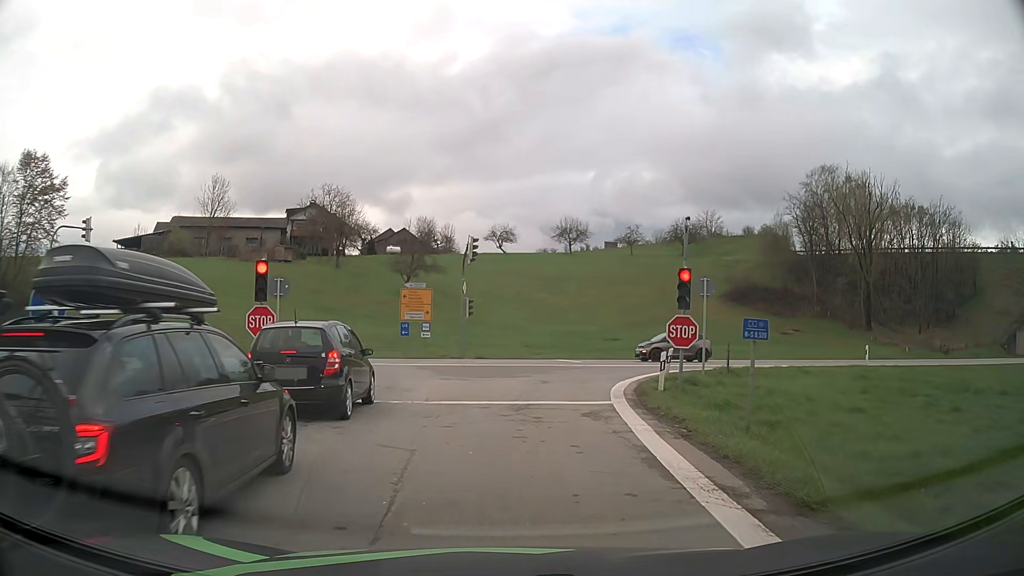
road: motorway_link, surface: asphalt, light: Day
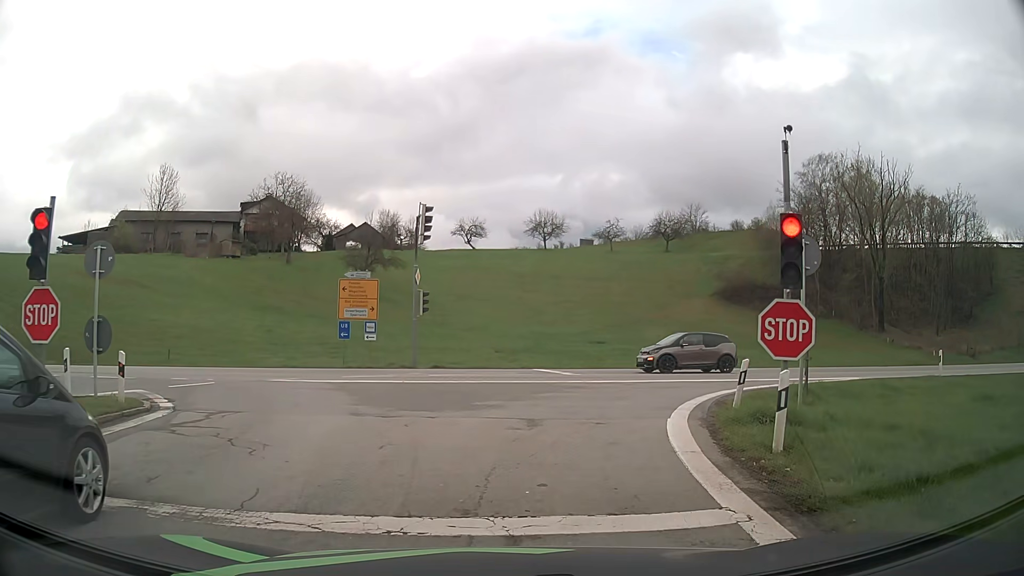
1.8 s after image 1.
(+0.1, +8.4) m; +1°
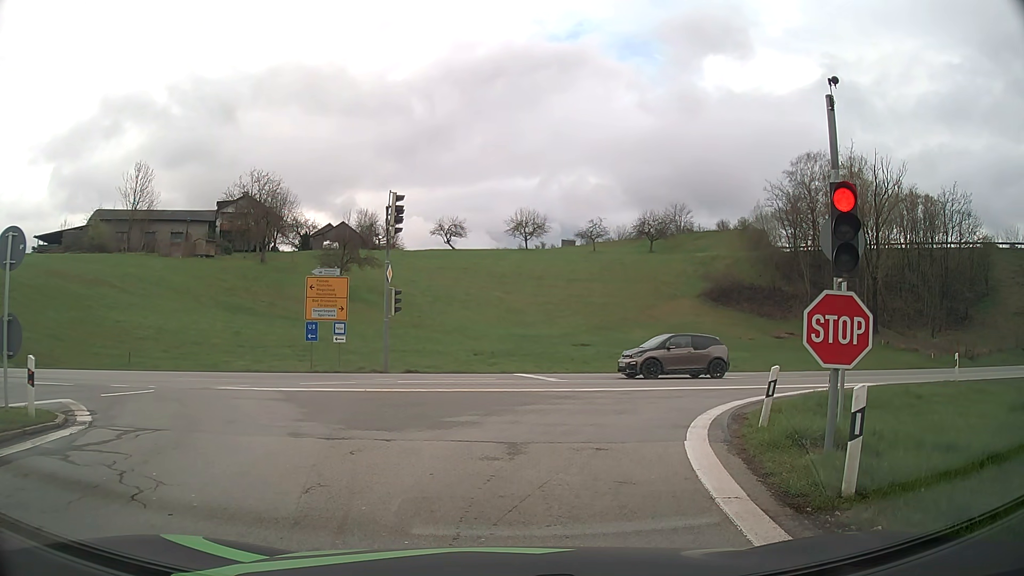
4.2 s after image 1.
(0.0, +2.1) m; 0°
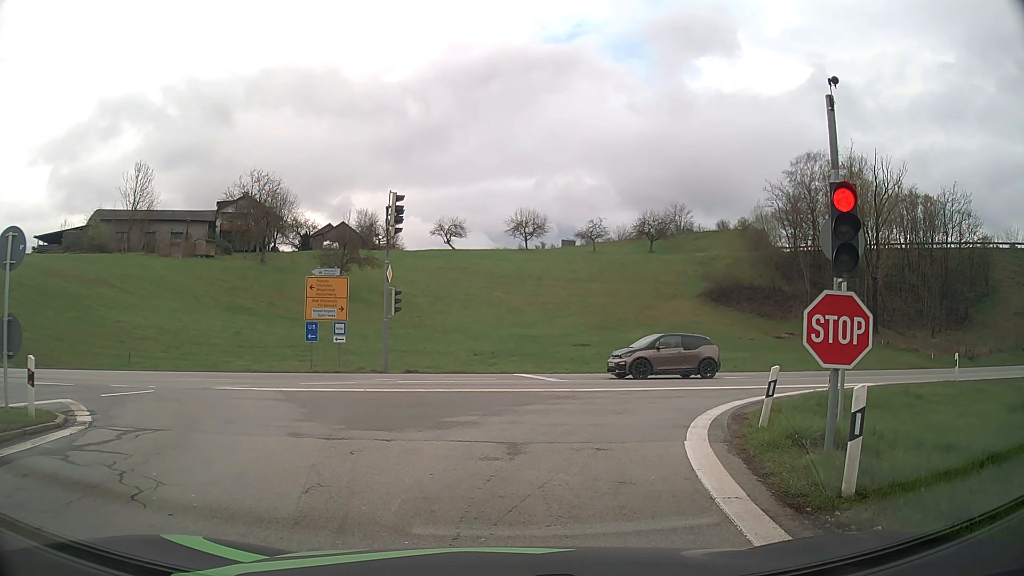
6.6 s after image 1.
(0.0, 0.0) m; 0°
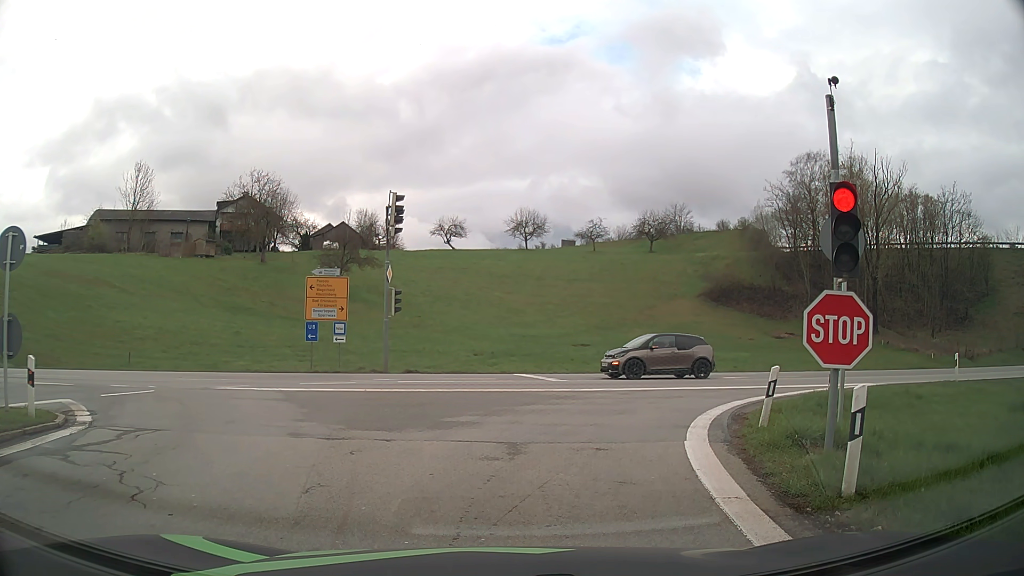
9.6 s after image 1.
(0.0, 0.0) m; 0°
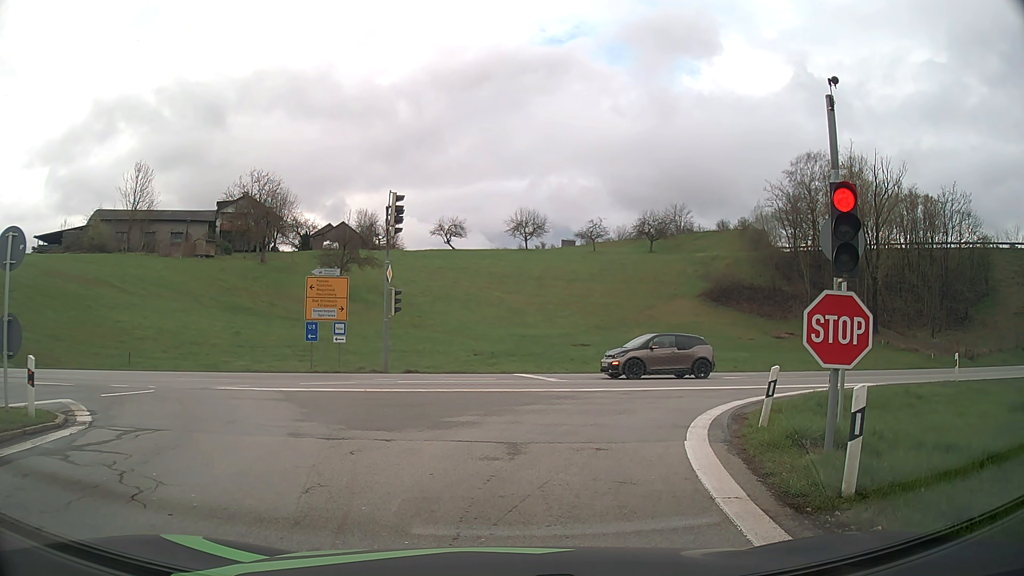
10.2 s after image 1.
(0.0, 0.0) m; 0°
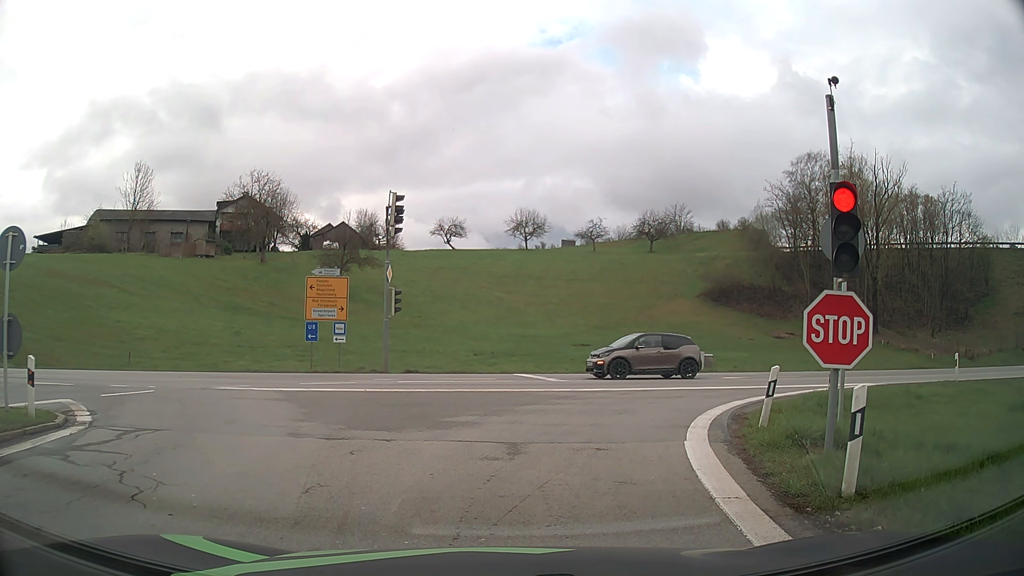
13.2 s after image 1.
(0.0, 0.0) m; 0°
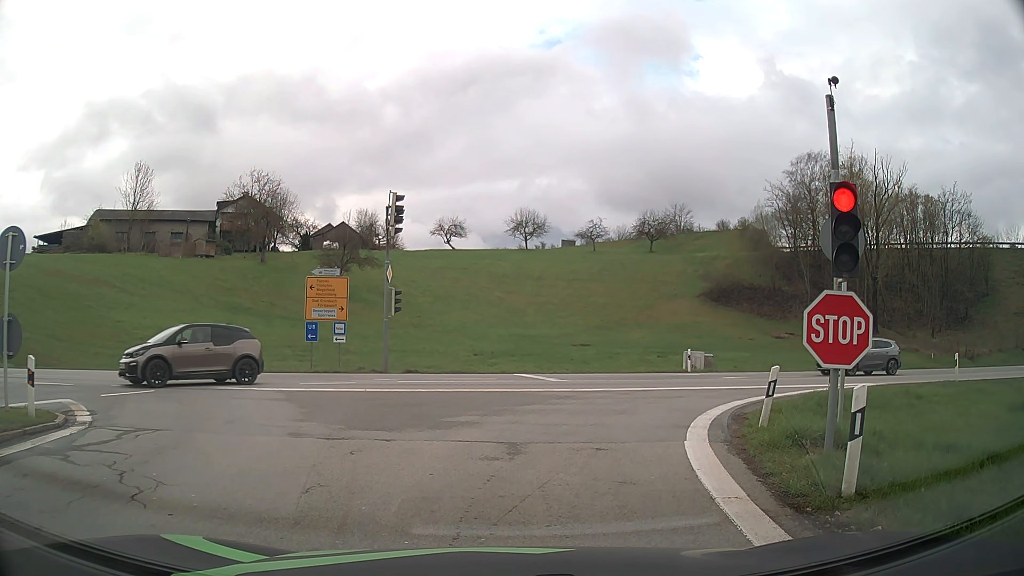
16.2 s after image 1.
(0.0, 0.0) m; 0°
(+1, +10) (+6, +19) (+14, +24) (+24, +26) (+34, +28) (+43, +31) (+53, +33) (+63, +36) (+72, +38) (+82, +42) m
